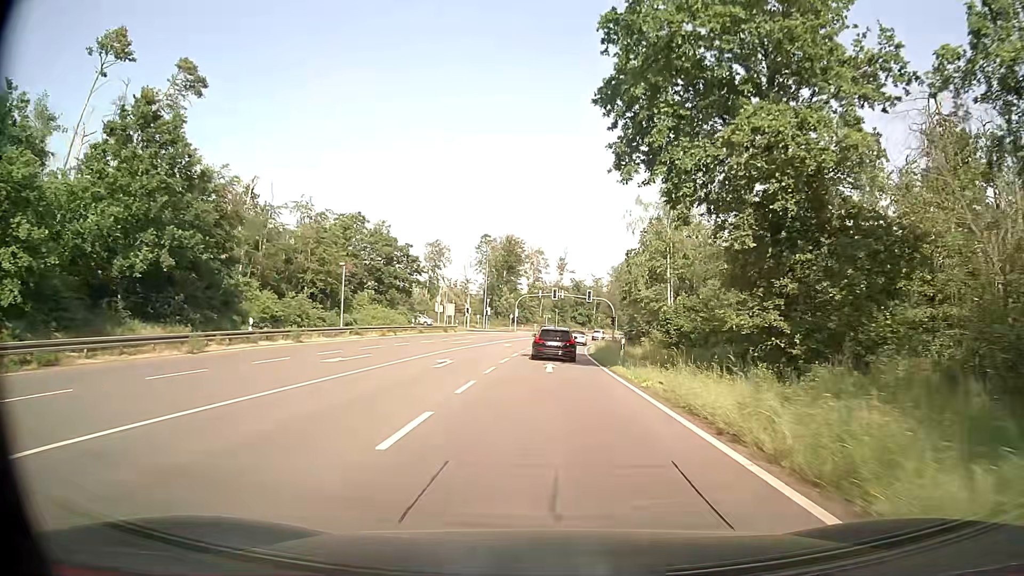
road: primary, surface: asphalt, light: Day
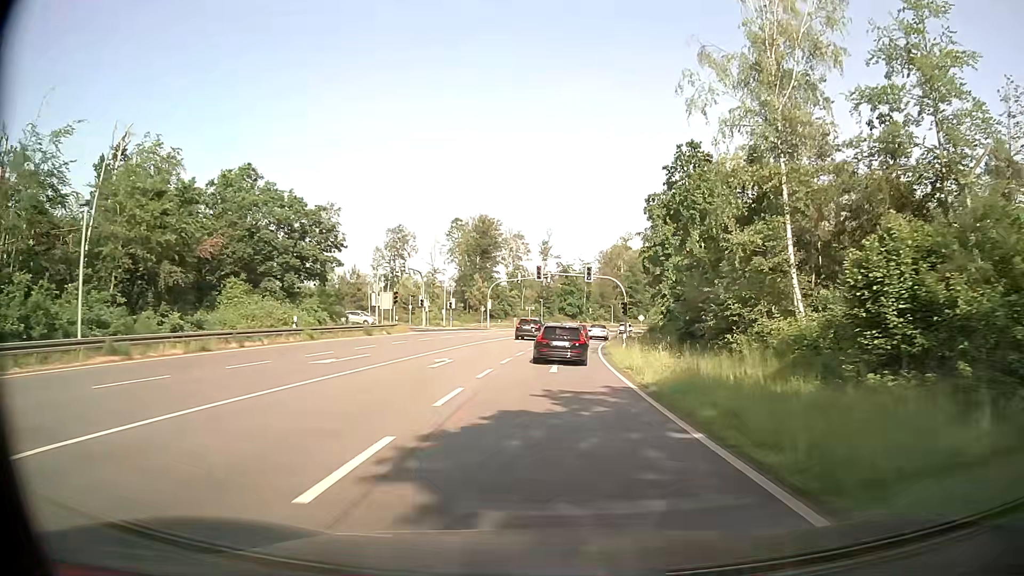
(+0.2, +26.1) m; +1°
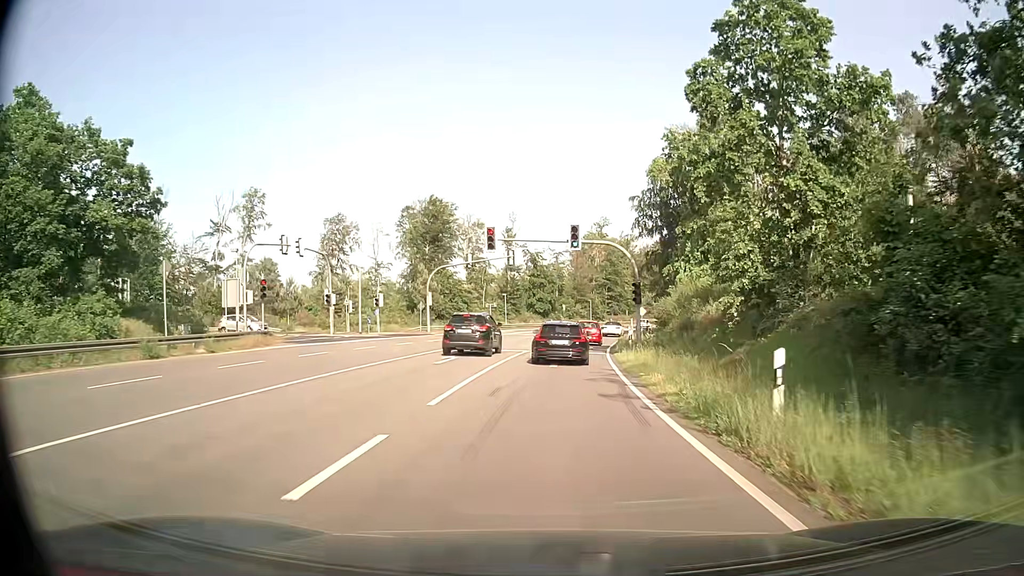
(+0.5, +23.5) m; +3°
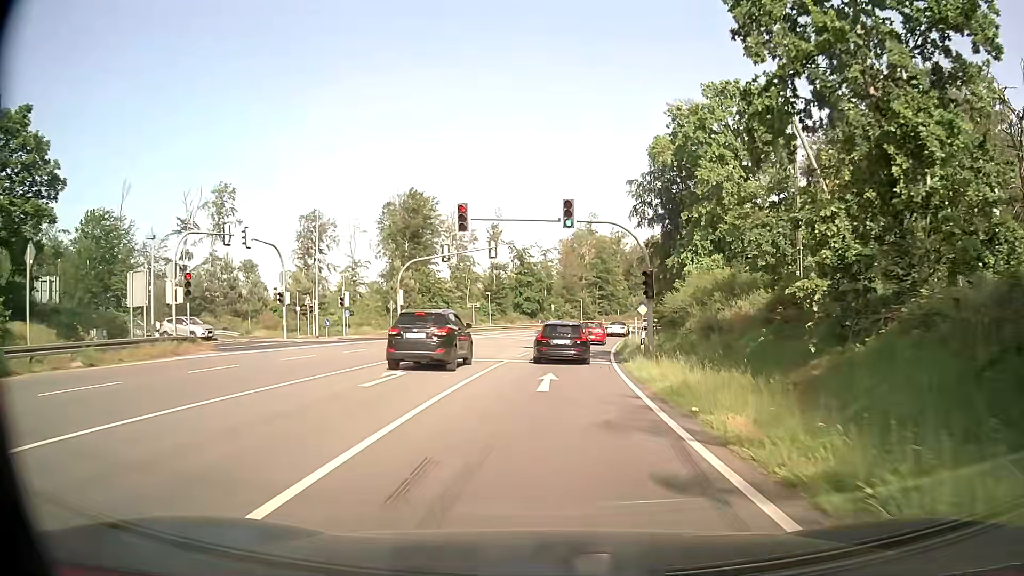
(0.0, +7.4) m; +1°
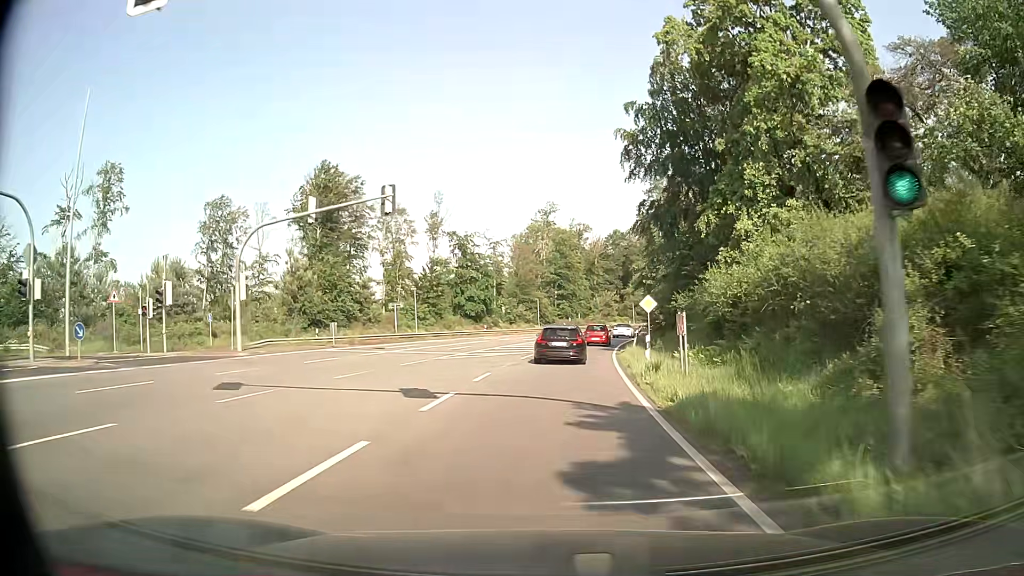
(+0.7, +22.1) m; +4°
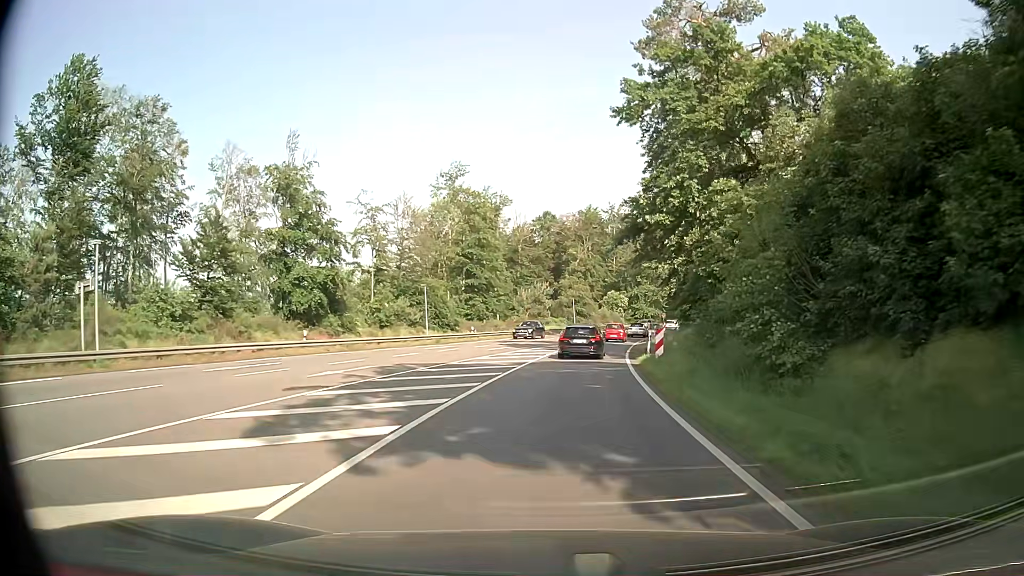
(+2.2, +39.2) m; +6°
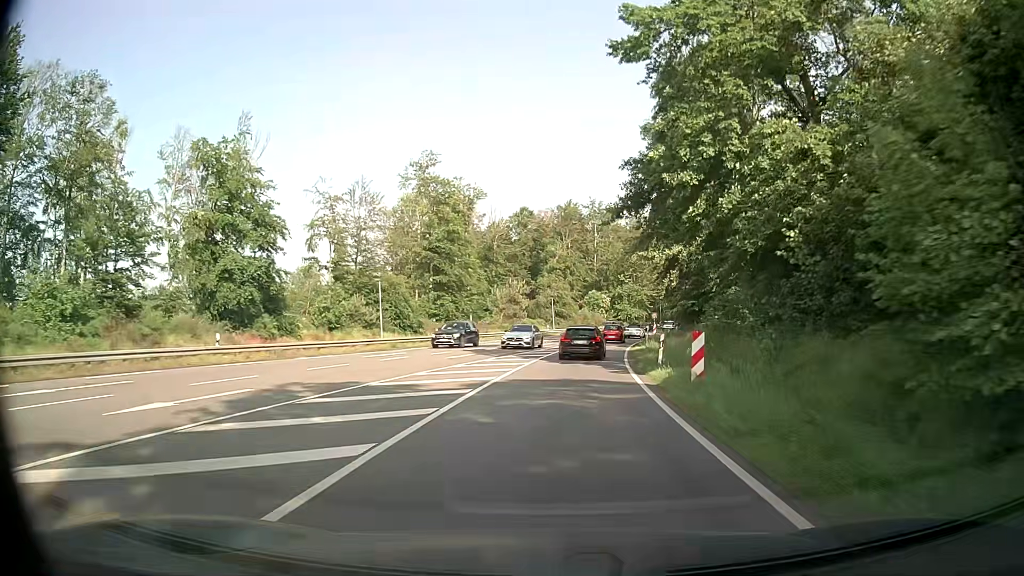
(+0.2, +8.3) m; +2°
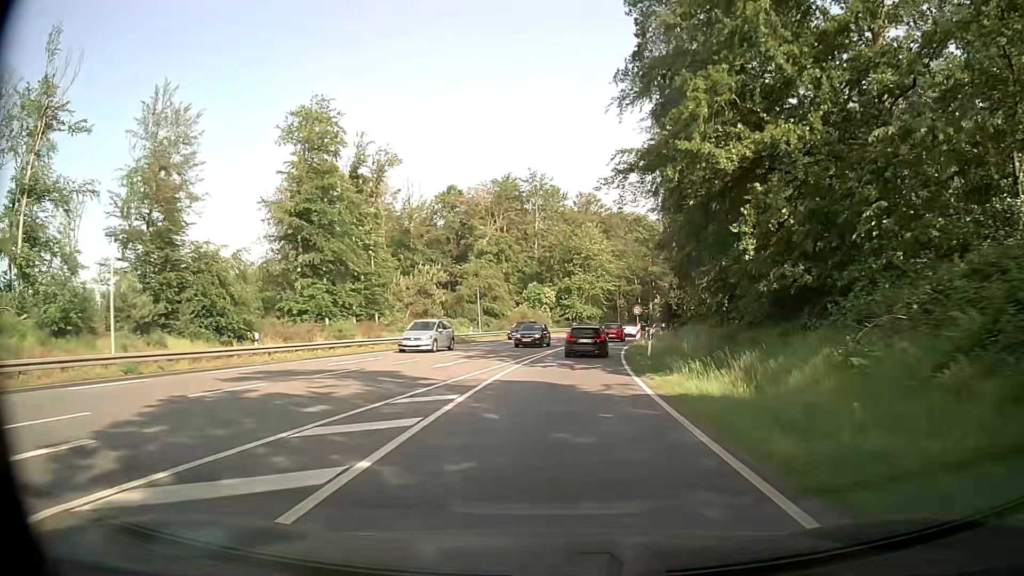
(+1.3, +25.8) m; +6°
(0, +10) (+1, +20) (+1, +30) (+2, +40) (+4, +50) (+6, +60) (+8, +69) (+11, +79) (+13, +89) (+16, +98) m
